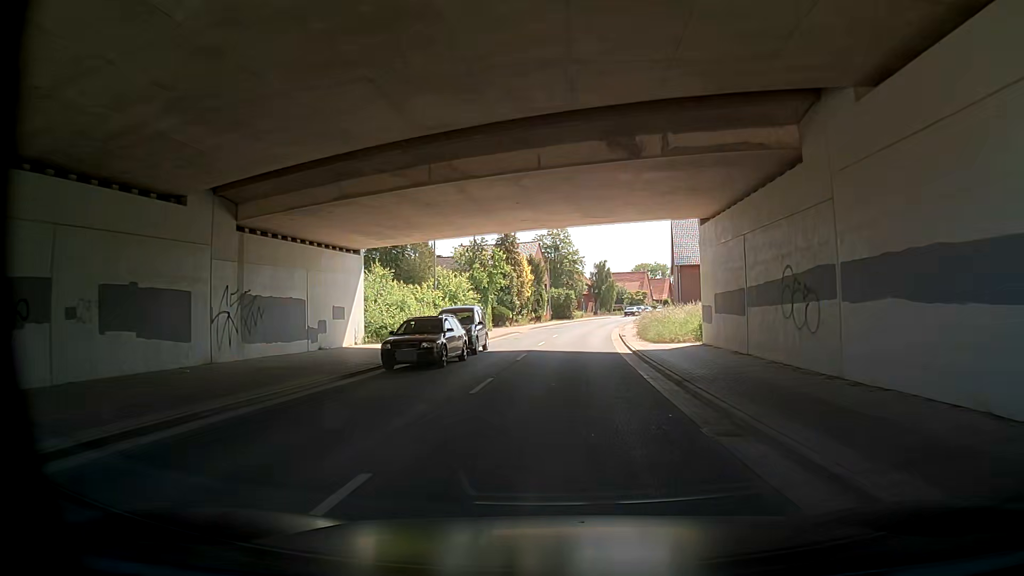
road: secondary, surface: asphalt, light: Day
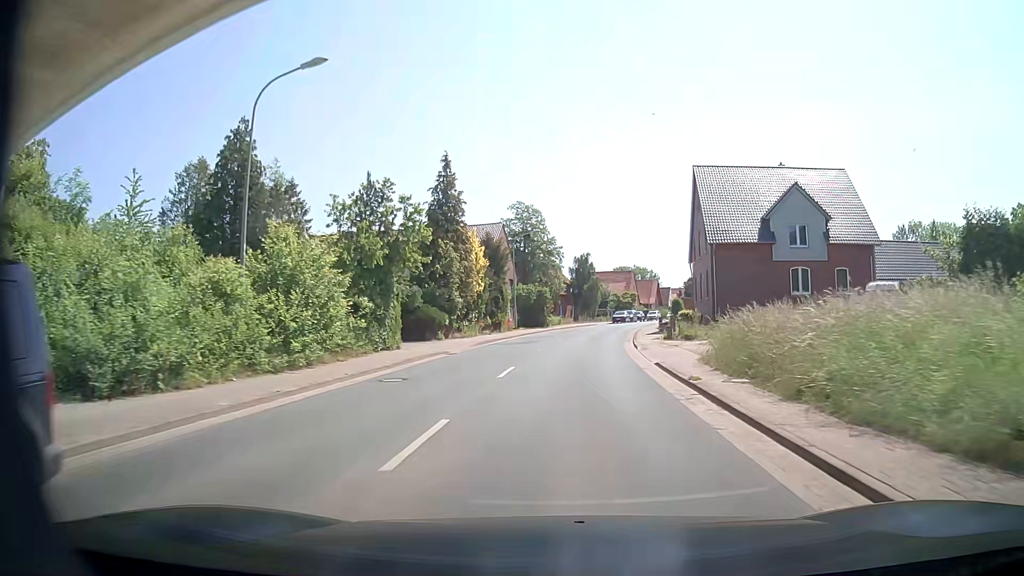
(-0.9, +24.0) m; -4°
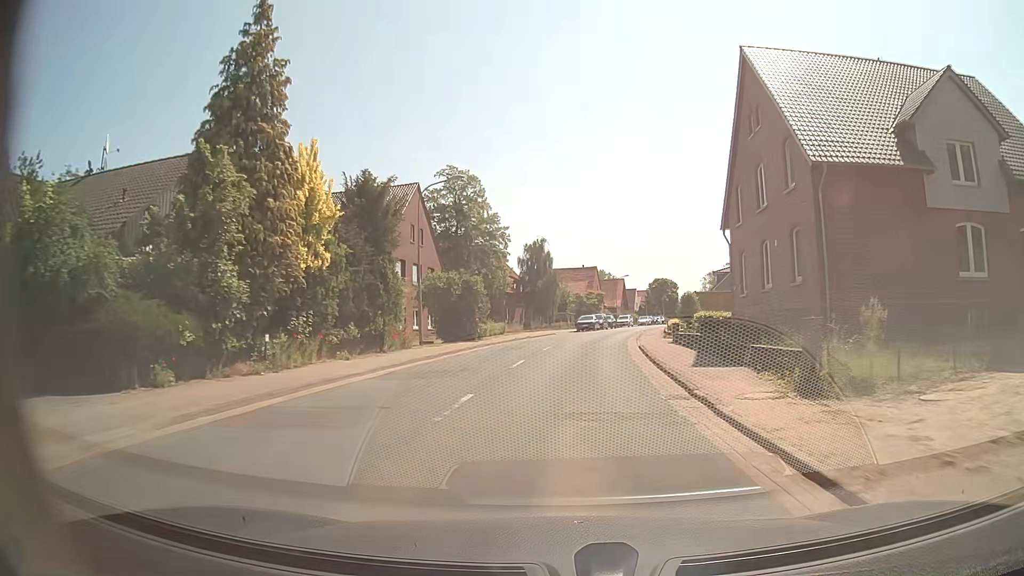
(+2.7, +23.8) m; +10°
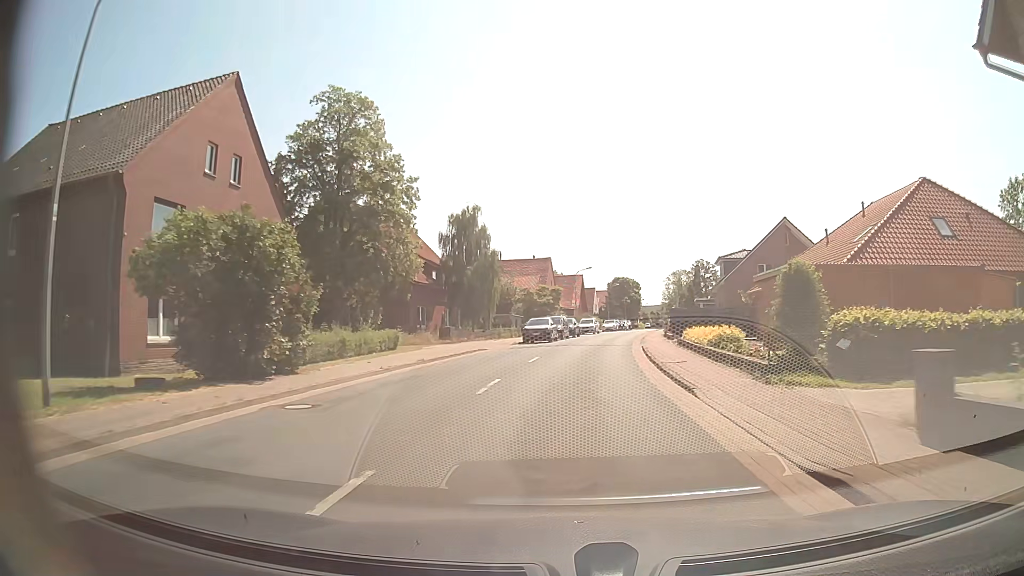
(+0.8, +23.9) m; +4°
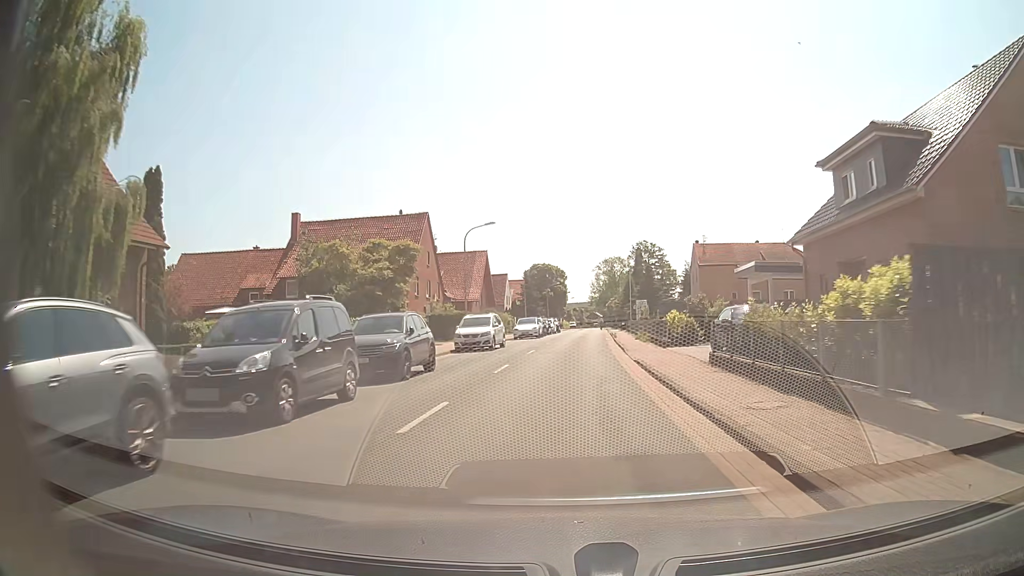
(+3.0, +39.9) m; +7°
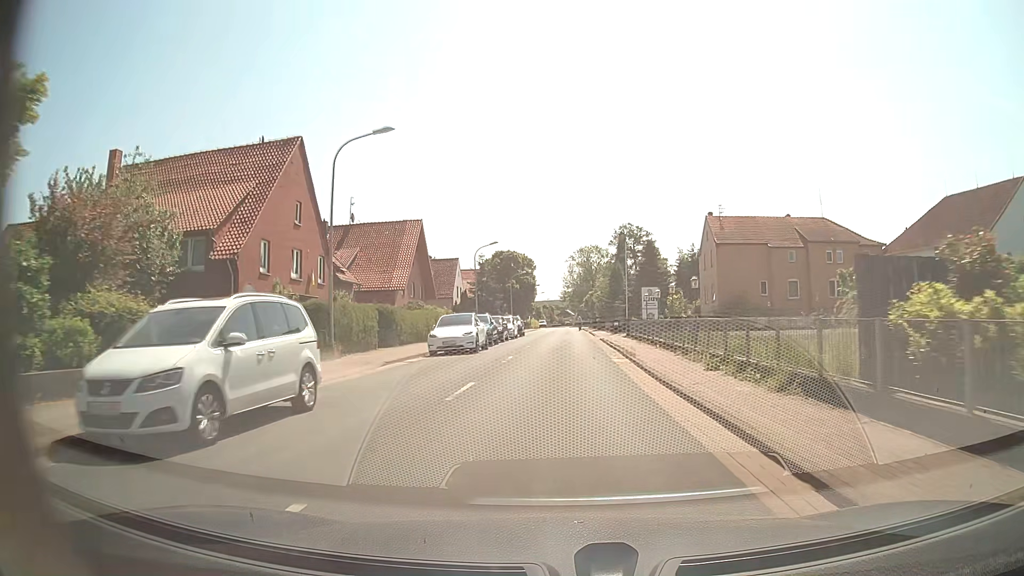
(+0.5, +24.3) m; +3°
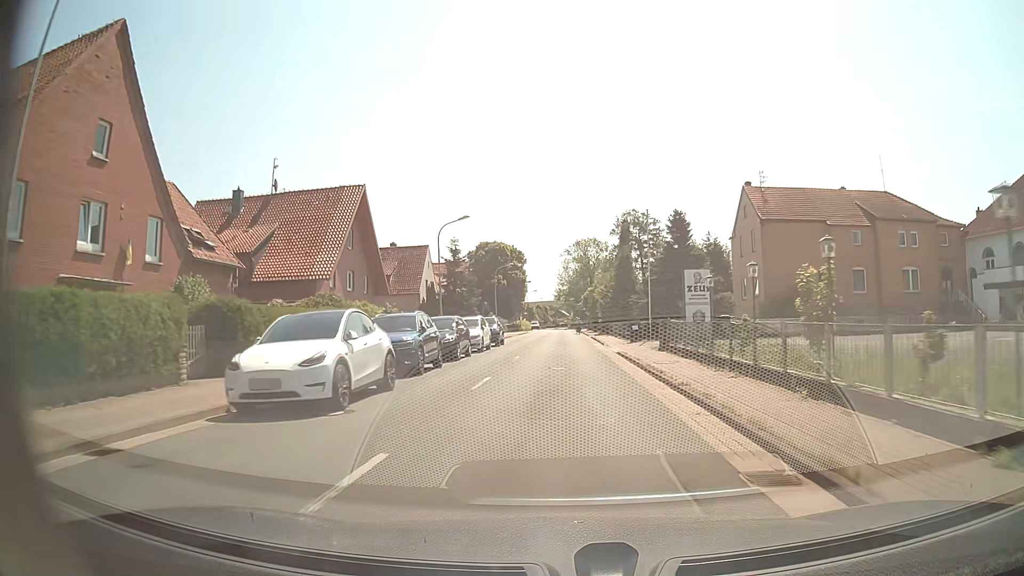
(+0.1, +16.2) m; +1°
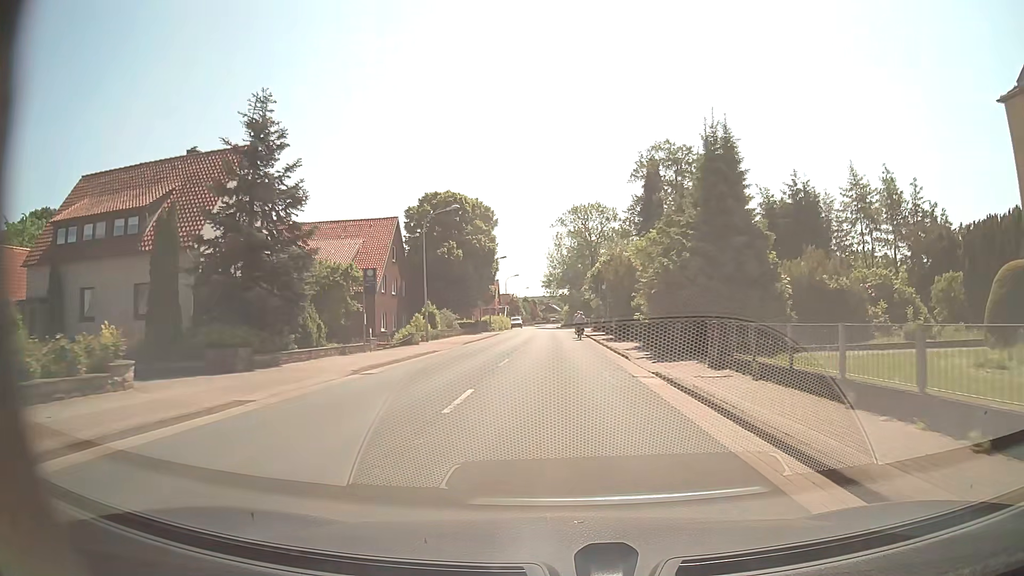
(+0.2, +39.5) m; +1°
(0, +10) (0, +20) (-1, +30) (-2, +40) (-2, +50) (-3, +60) (-3, +70) (-3, +80) (-3, +90) (-3, +100) m
